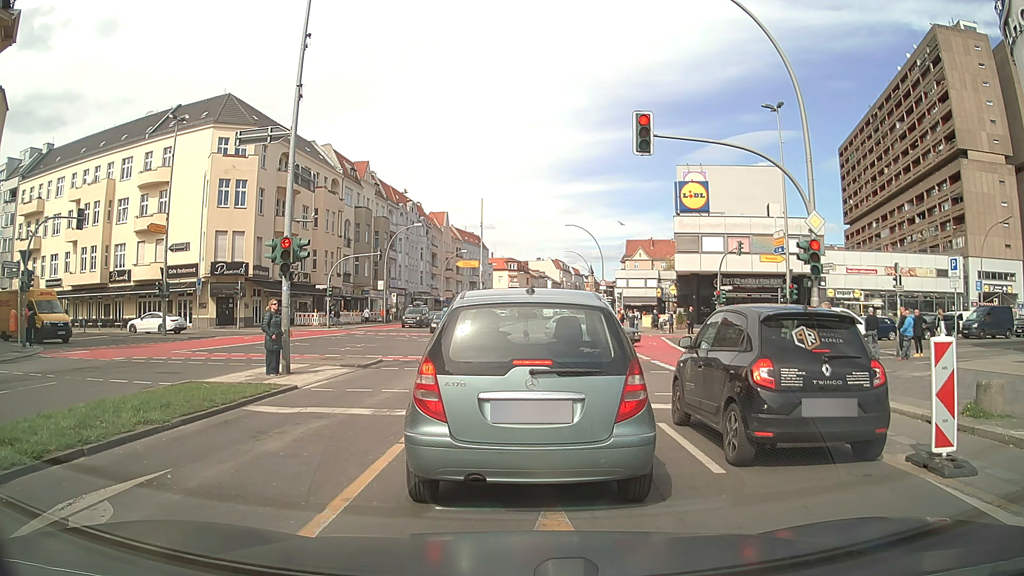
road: primary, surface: asphalt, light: Day
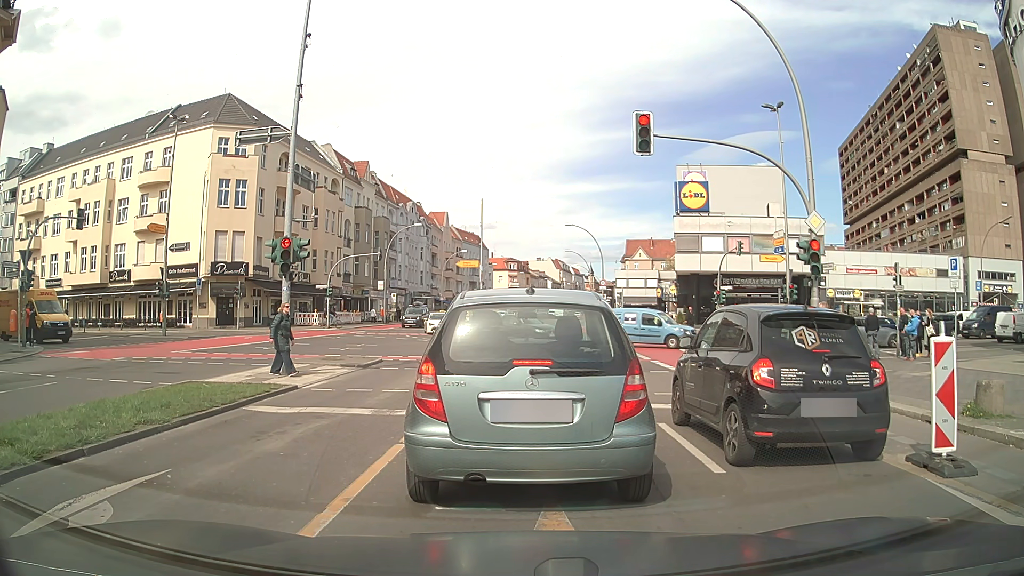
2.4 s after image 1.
(0.0, 0.0) m; 0°
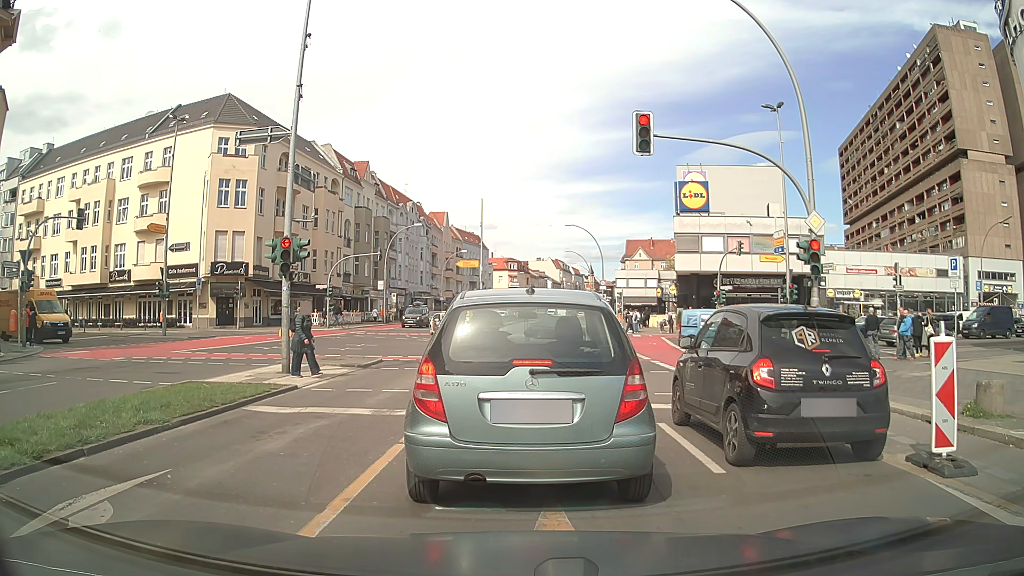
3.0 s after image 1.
(0.0, 0.0) m; 0°
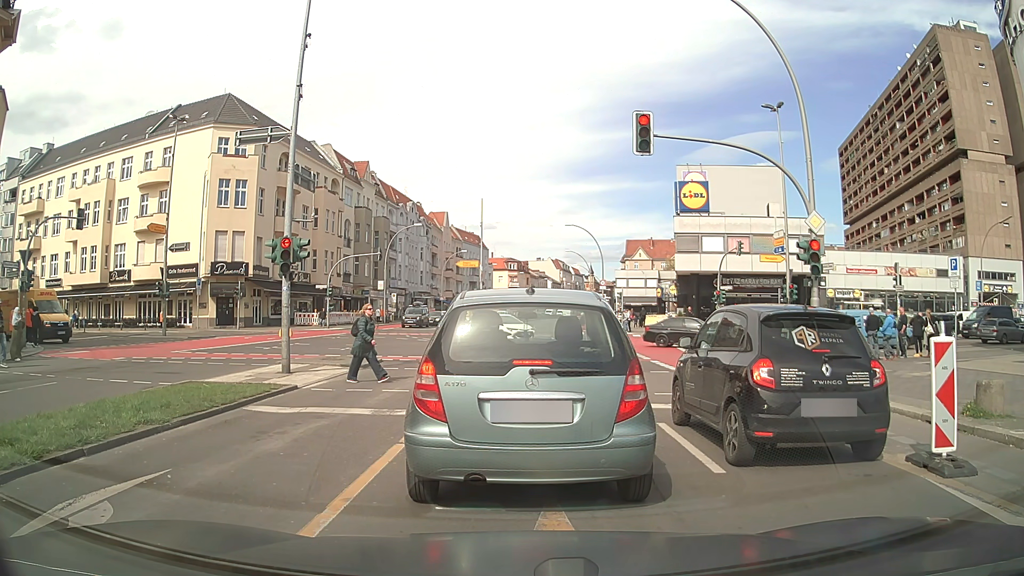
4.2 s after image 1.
(0.0, 0.0) m; 0°
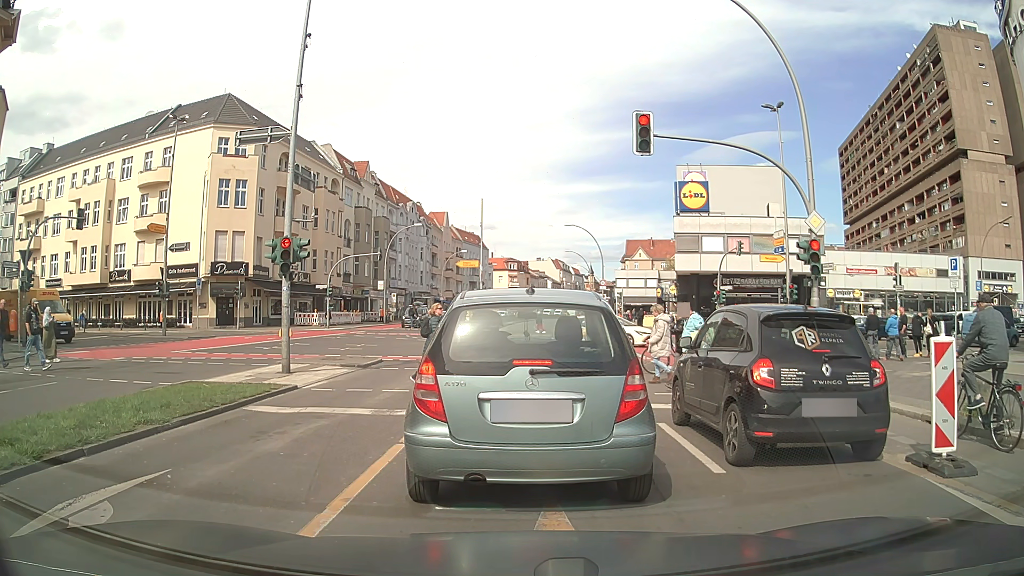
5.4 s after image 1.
(0.0, 0.0) m; 0°
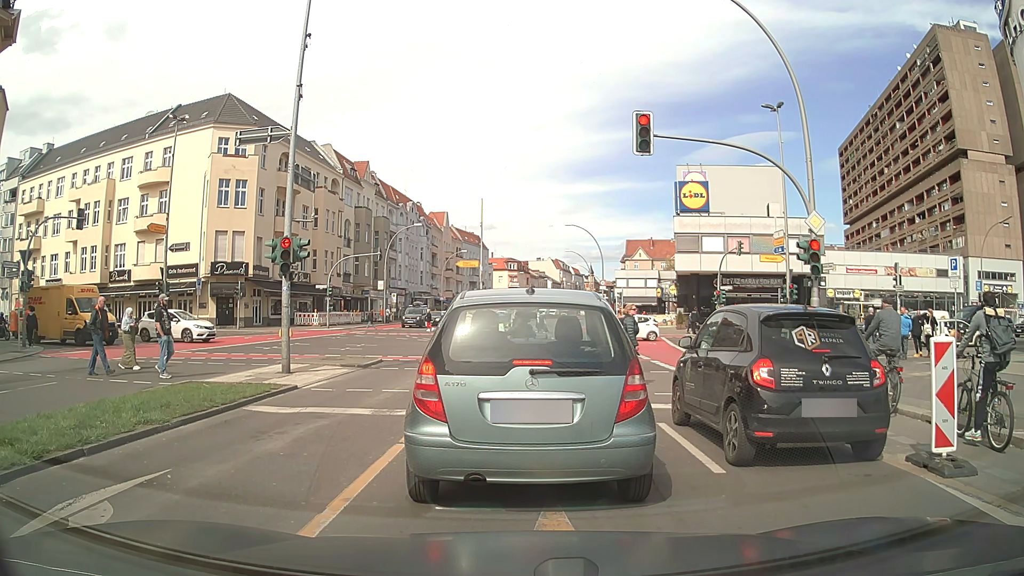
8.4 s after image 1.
(0.0, 0.0) m; 0°
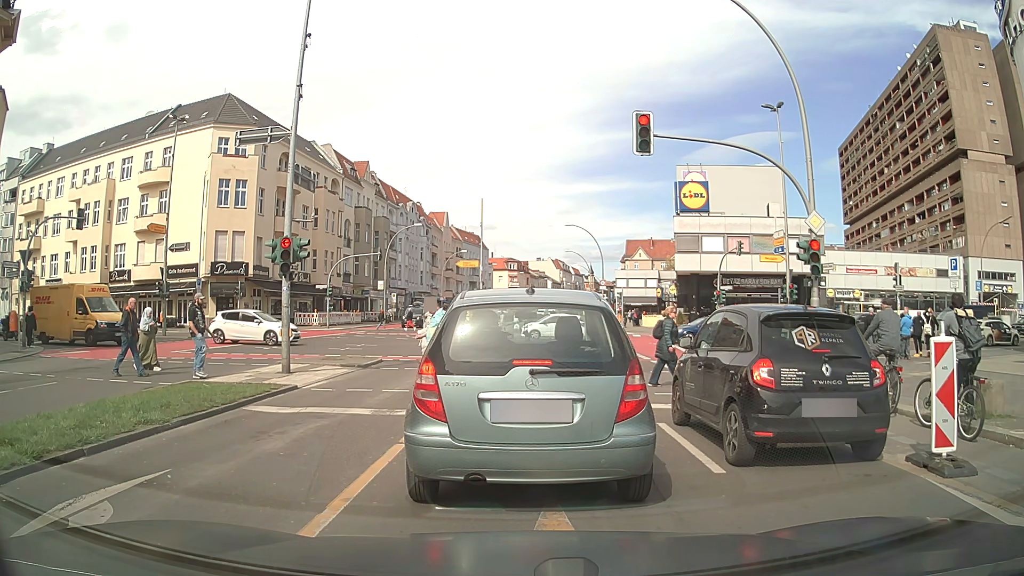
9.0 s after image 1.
(0.0, 0.0) m; 0°
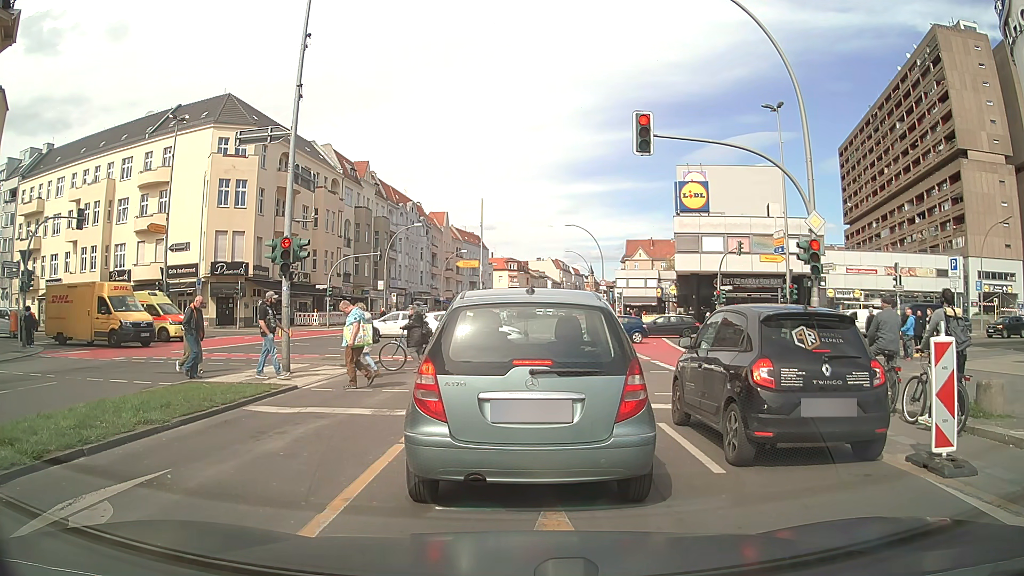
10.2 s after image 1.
(0.0, 0.0) m; 0°
(0, +10) (0, +20) (0, +30) (0, +40) (0, +50) (0, +60) (0, +70) (0, +80) (0, +90) (+1, +100) m
